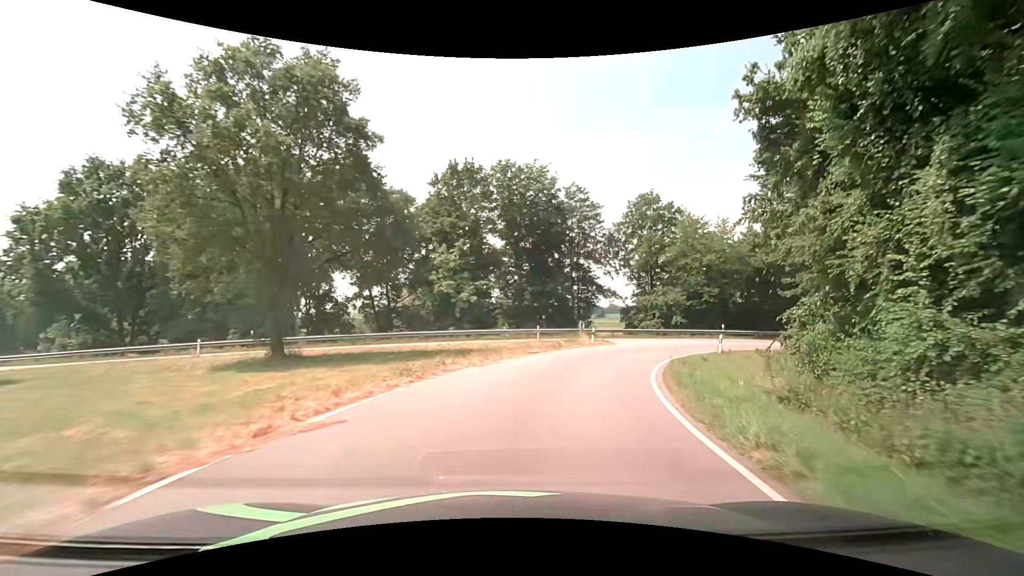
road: primary_link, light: Day
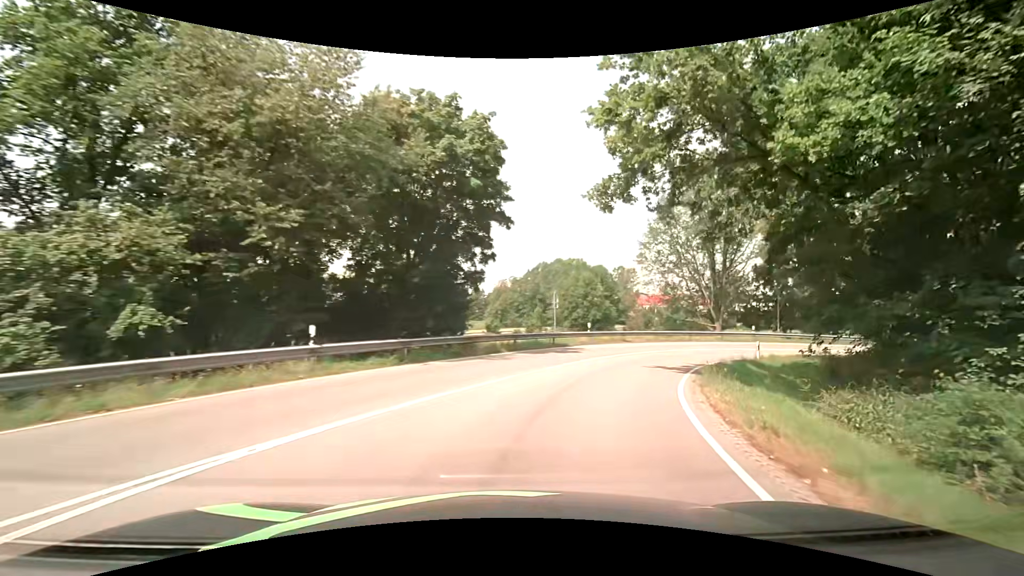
(+13.4, +34.2) m; +46°
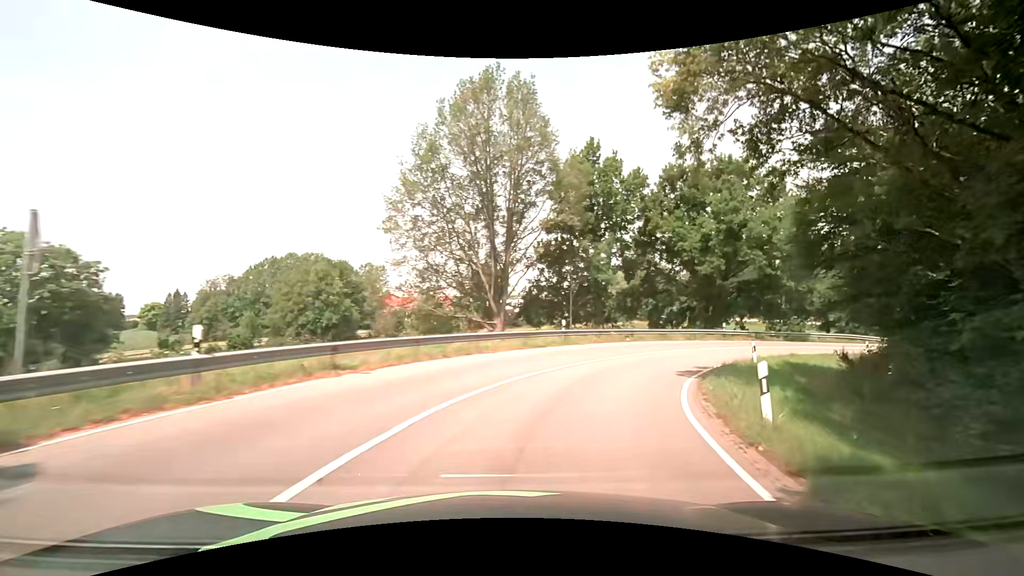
(+4.9, +20.3) m; +27°
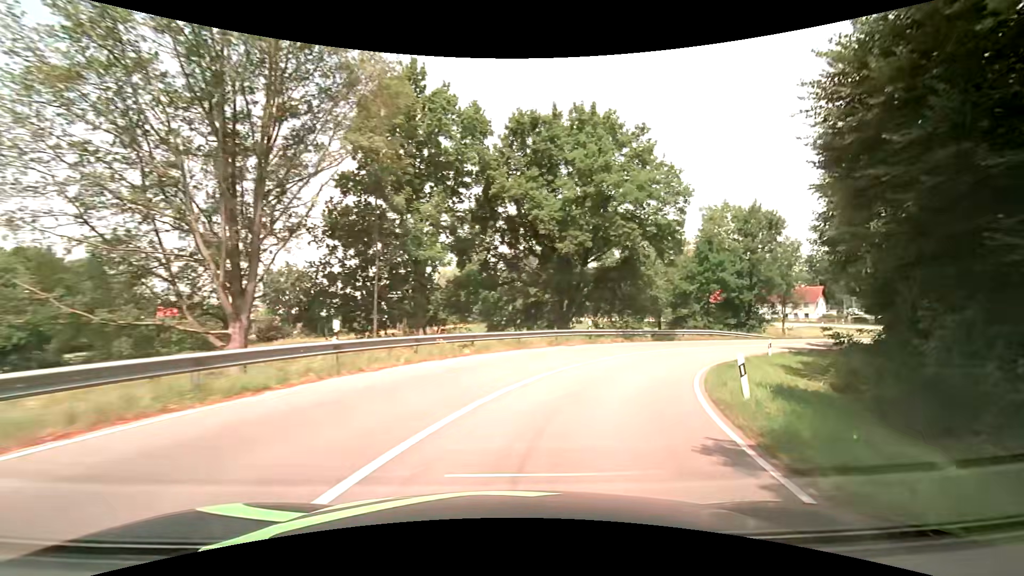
(+2.6, +14.0) m; +20°
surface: asphalt
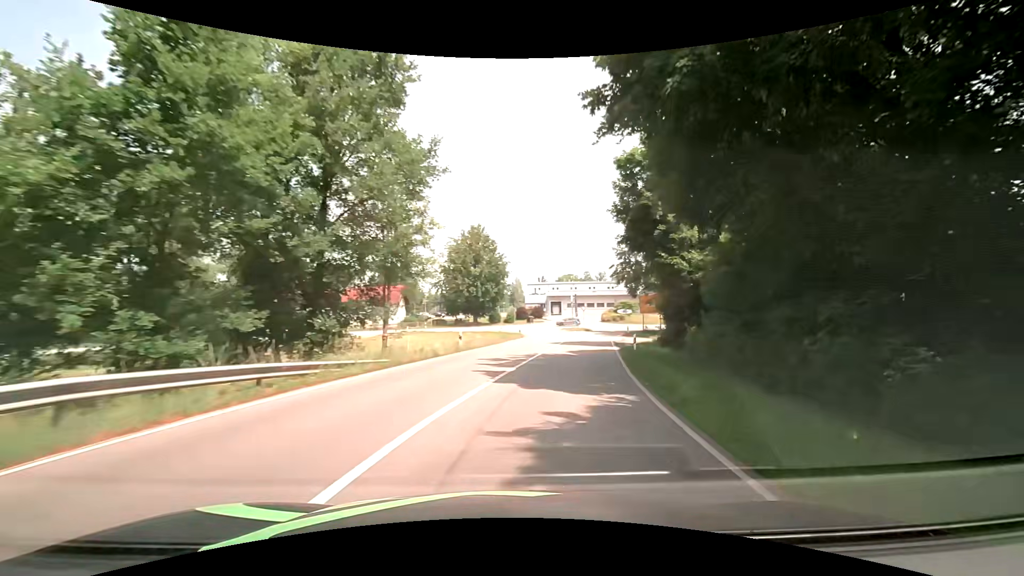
(+15.1, +33.3) m; +46°
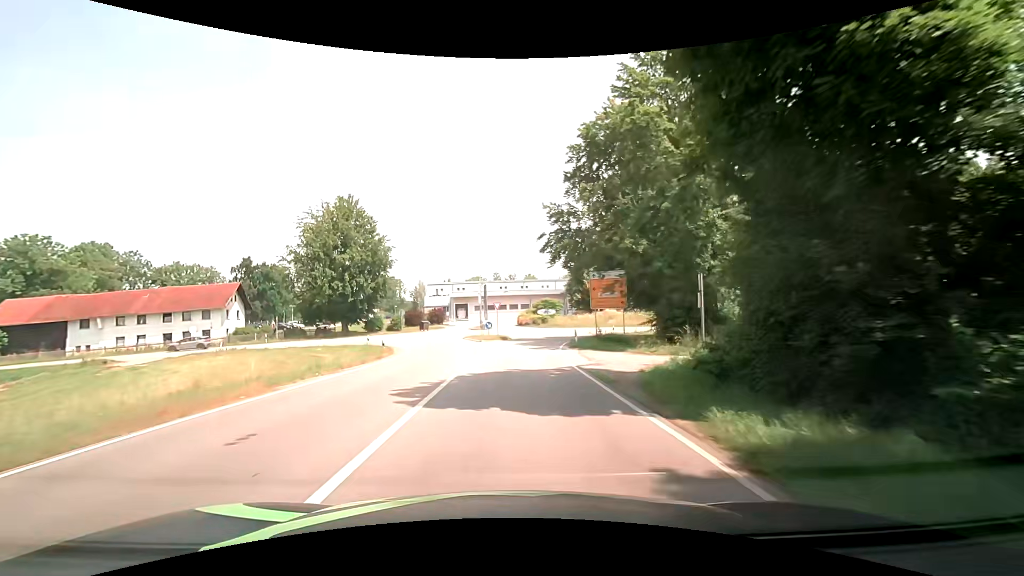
(+3.5, +24.4) m; +12°
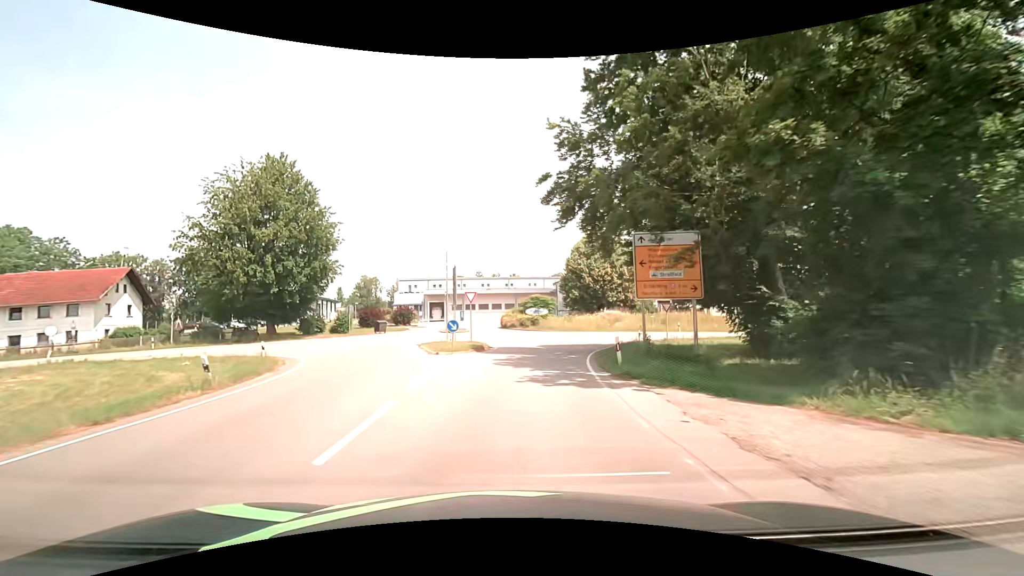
(+0.1, +16.0) m; +1°
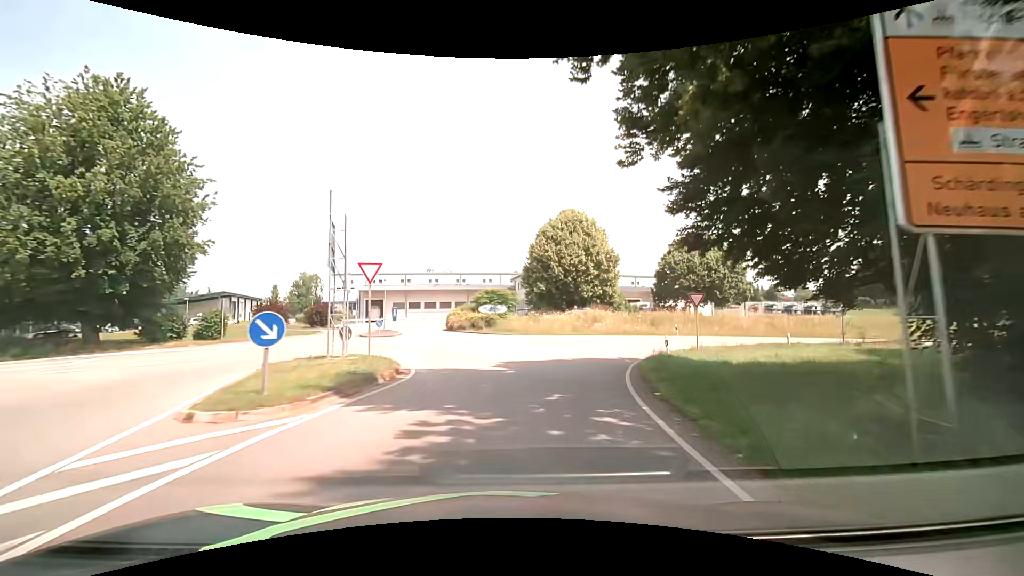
(+0.5, +14.7) m; +5°
(+1, +10) (+2, +20) (+6, +29) (+14, +36) (+22, +40) (+32, +44) (+41, +47) (+51, +50) (+60, +53) (+70, +56) m
